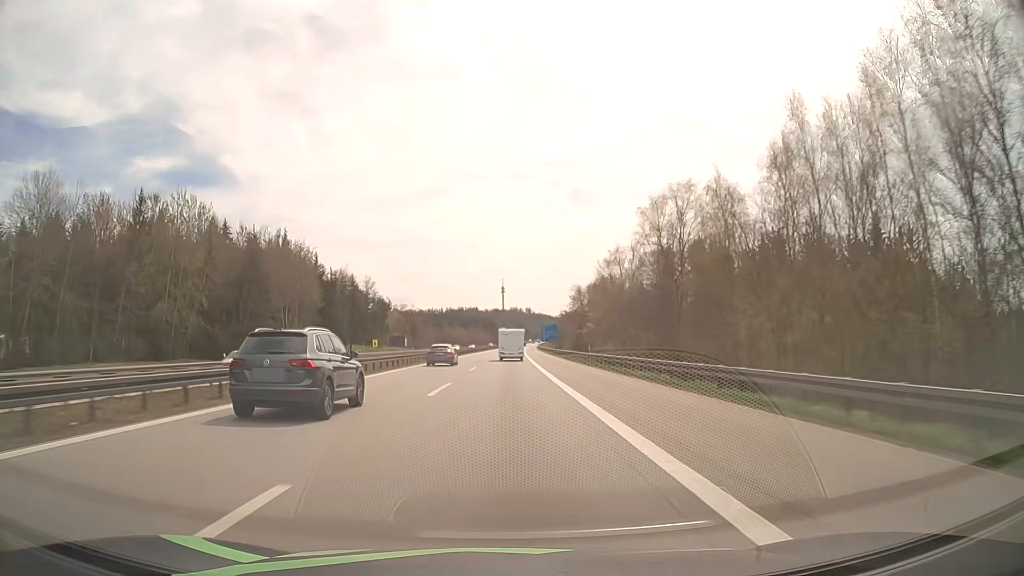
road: motorway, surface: asphalt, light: Day
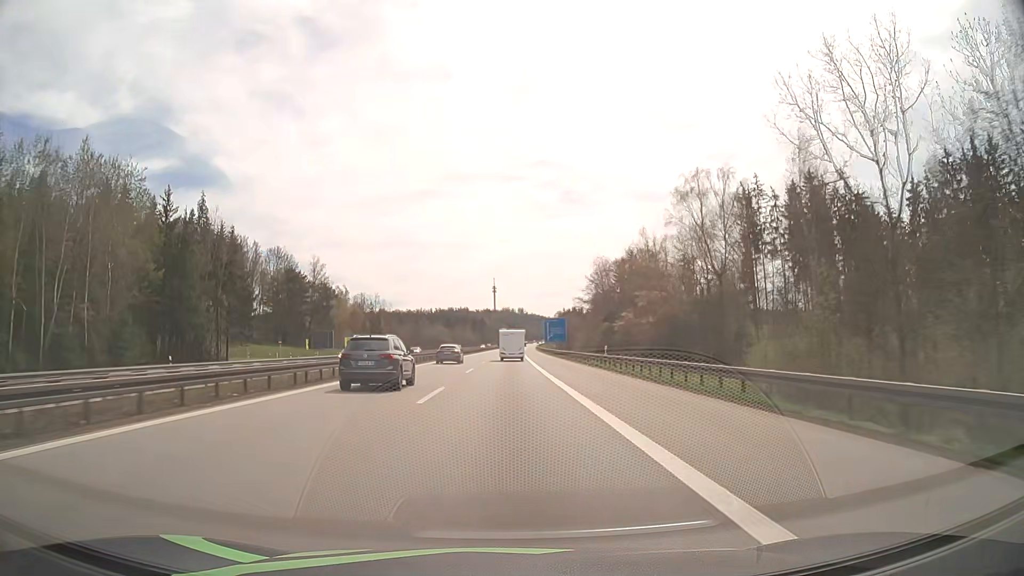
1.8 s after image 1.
(+0.2, +56.3) m; +1°
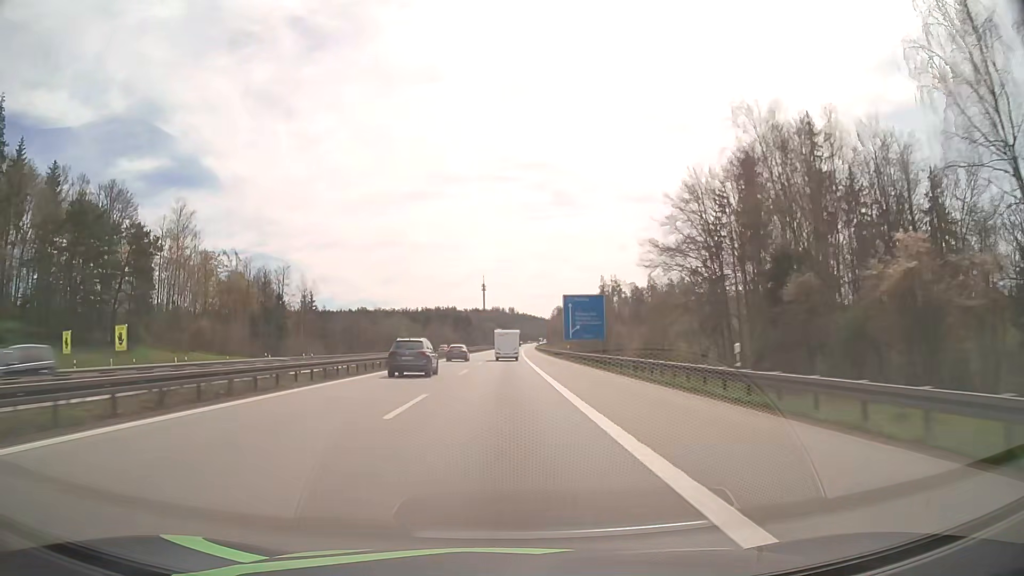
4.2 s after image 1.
(+0.4, +74.9) m; +1°
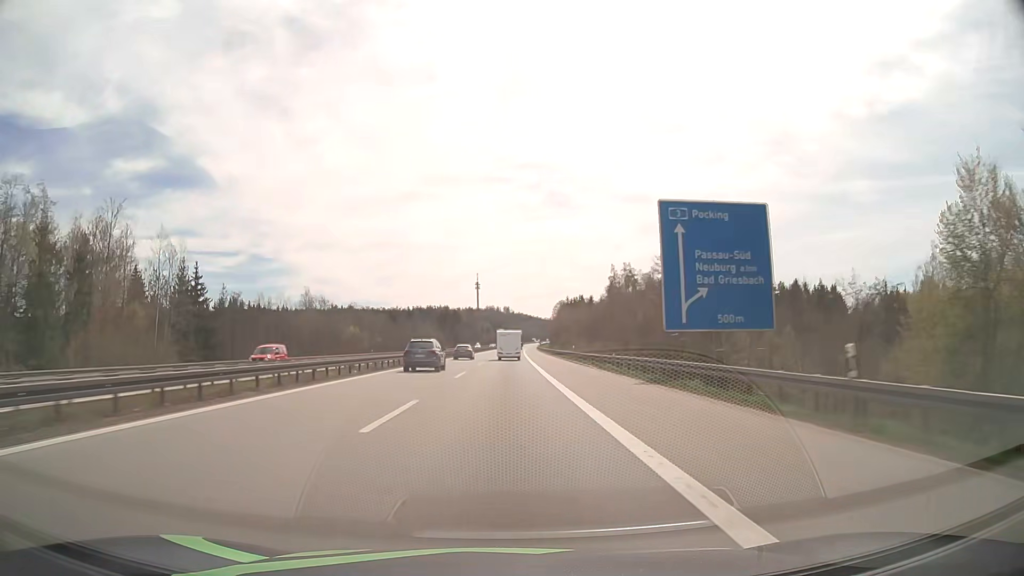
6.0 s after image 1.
(+0.2, +56.0) m; 0°
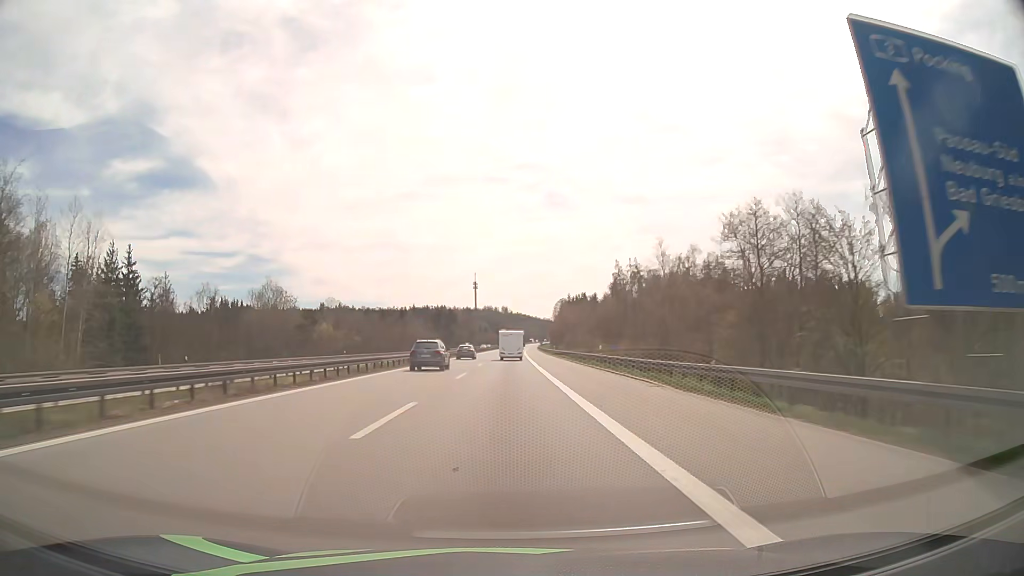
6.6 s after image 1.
(0.0, +18.6) m; 0°
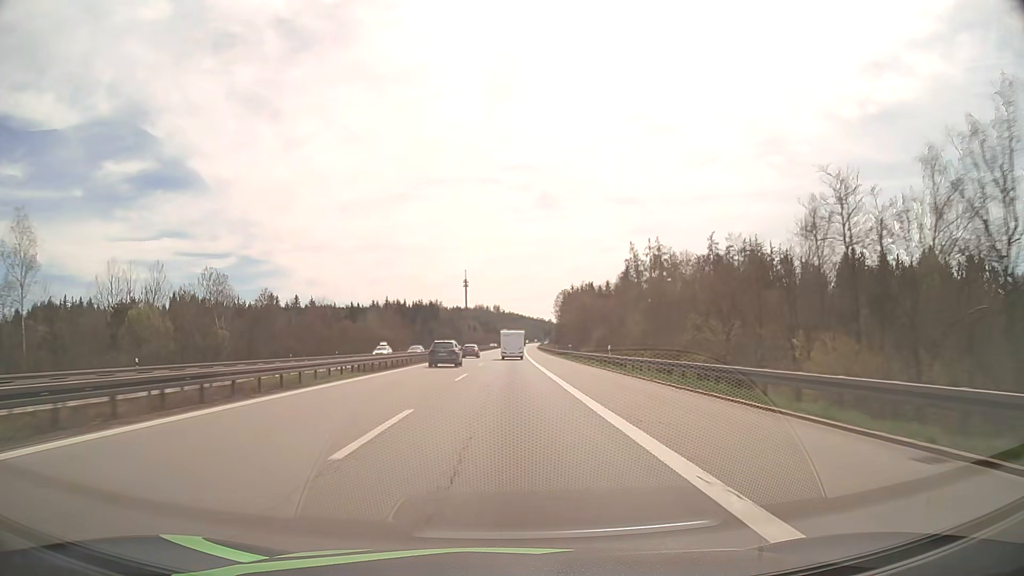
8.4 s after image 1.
(+0.3, +55.8) m; +1°
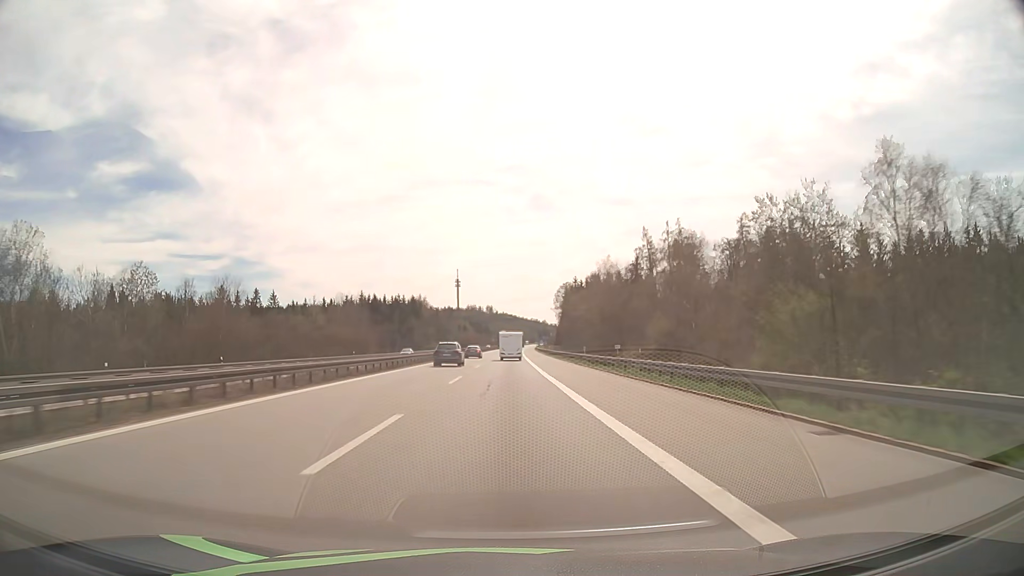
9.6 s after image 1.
(+0.2, +37.1) m; +1°
